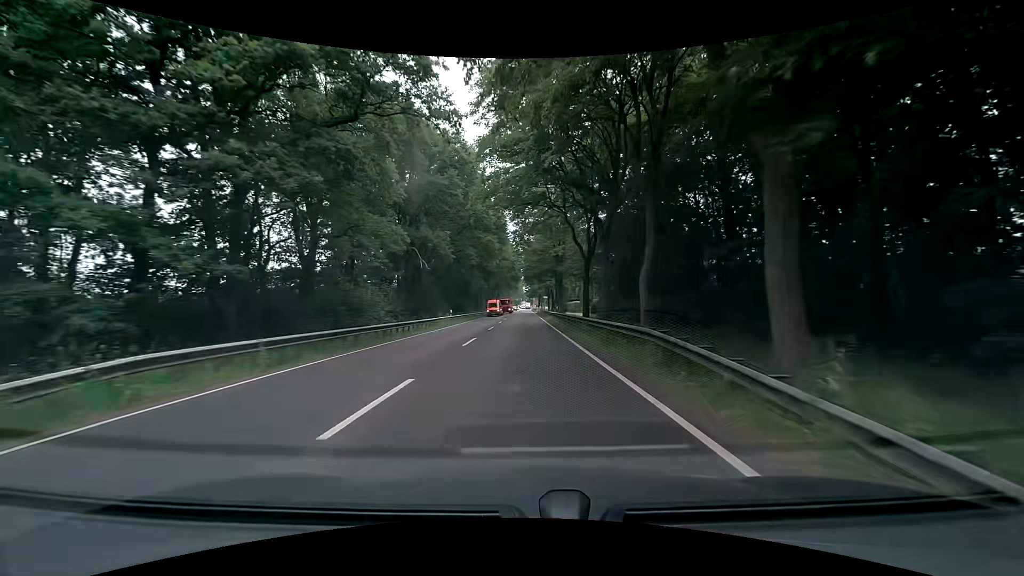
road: primary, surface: asphalt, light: Day
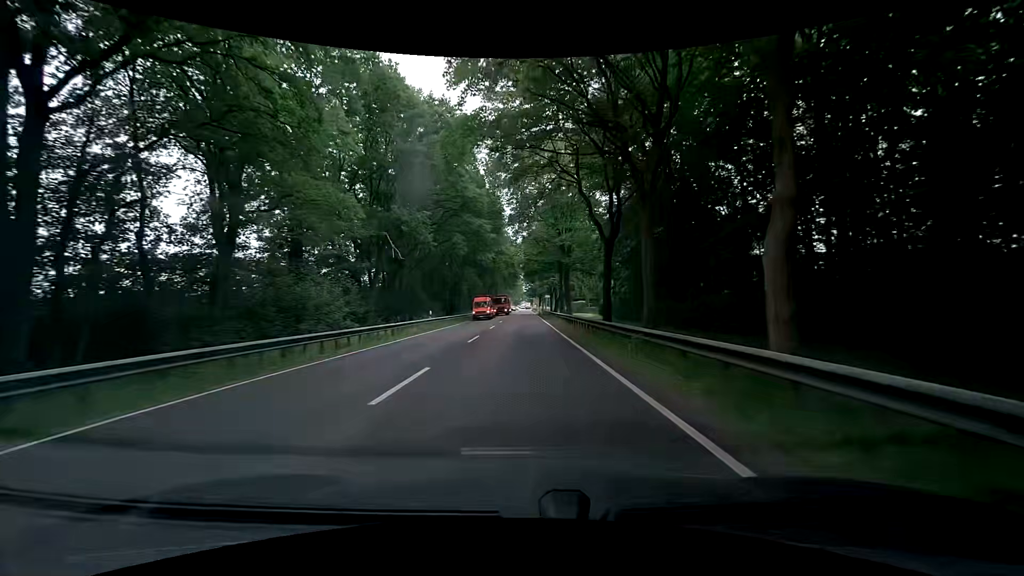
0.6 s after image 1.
(-0.1, +10.3) m; -1°
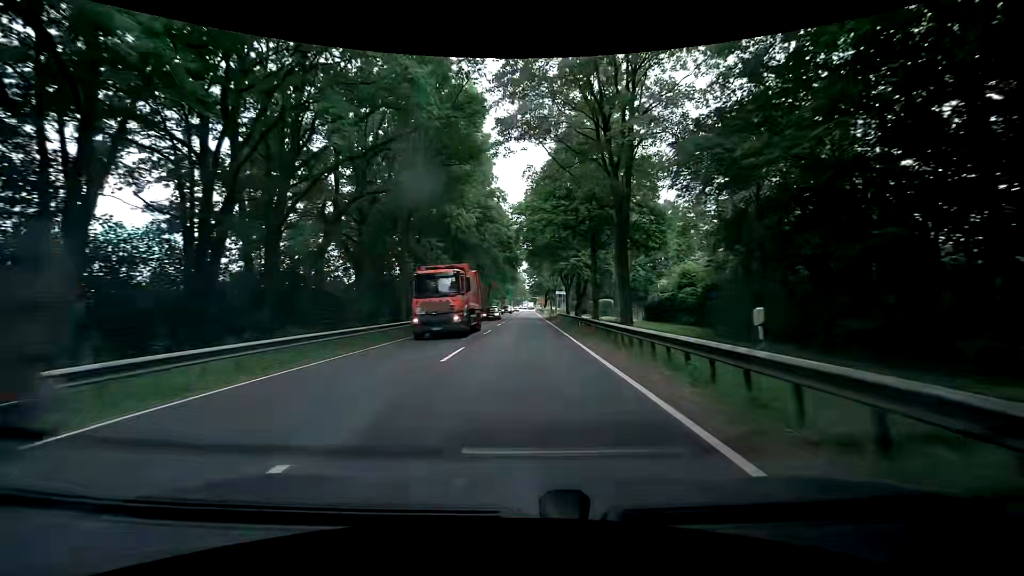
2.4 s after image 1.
(+0.3, +30.8) m; 0°
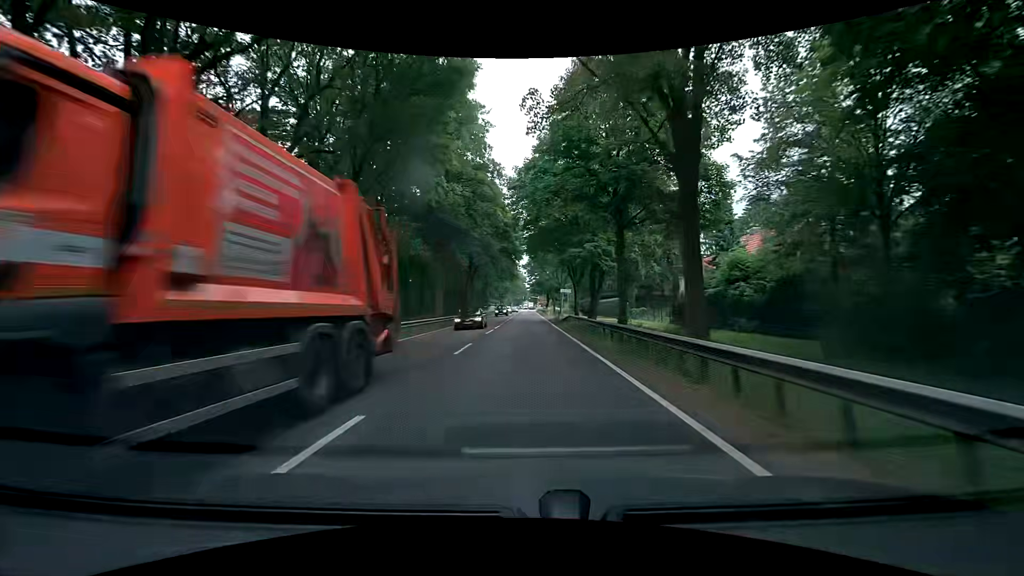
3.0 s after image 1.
(0.0, +10.2) m; 0°
(0, +10) (0, +20) (0, +30) (0, +40) (0, +50) (0, +60) (0, +70) (0, +80) (0, +90) (0, +100) m
